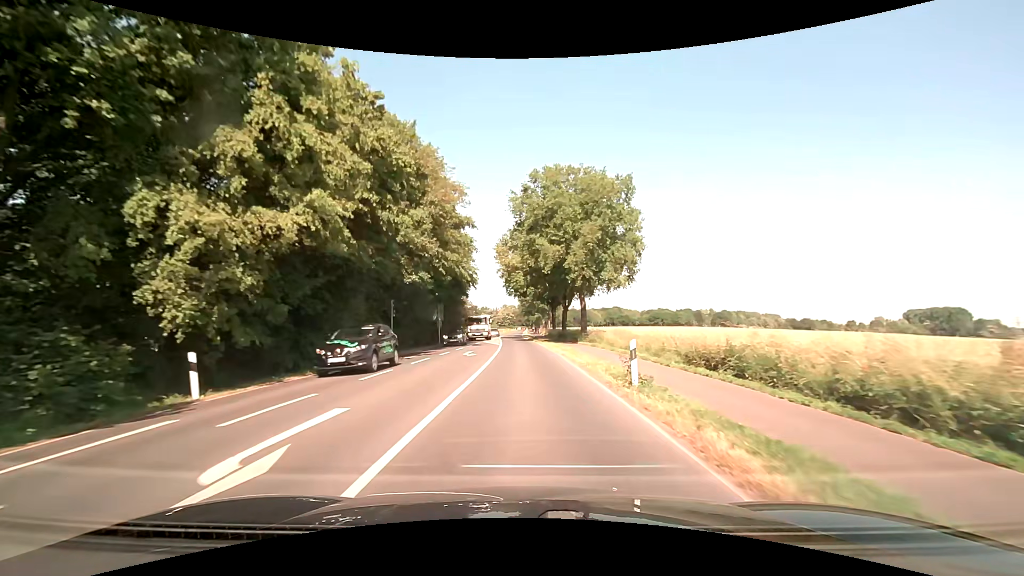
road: secondary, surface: asphalt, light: Day
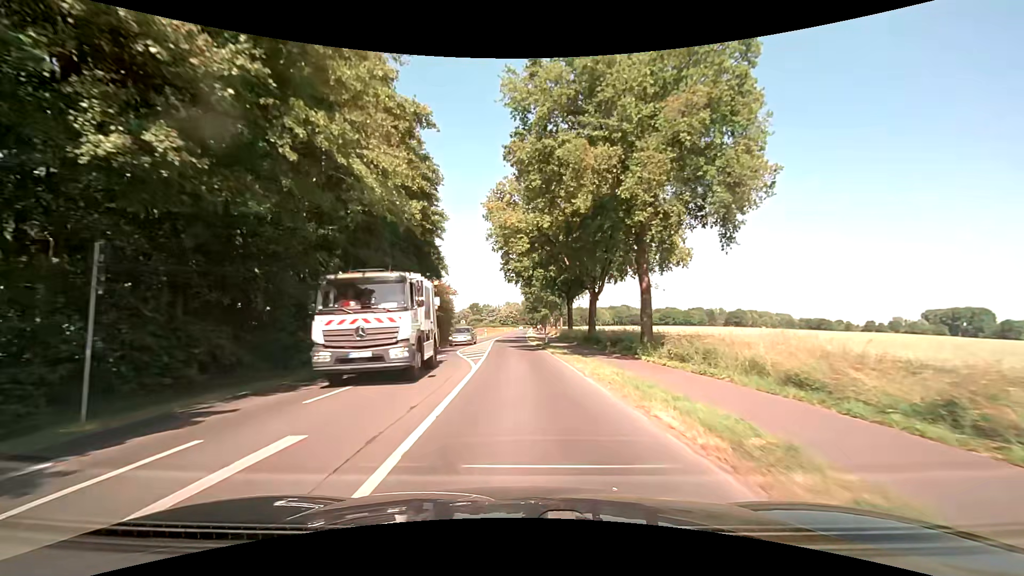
(0.0, +22.4) m; 0°
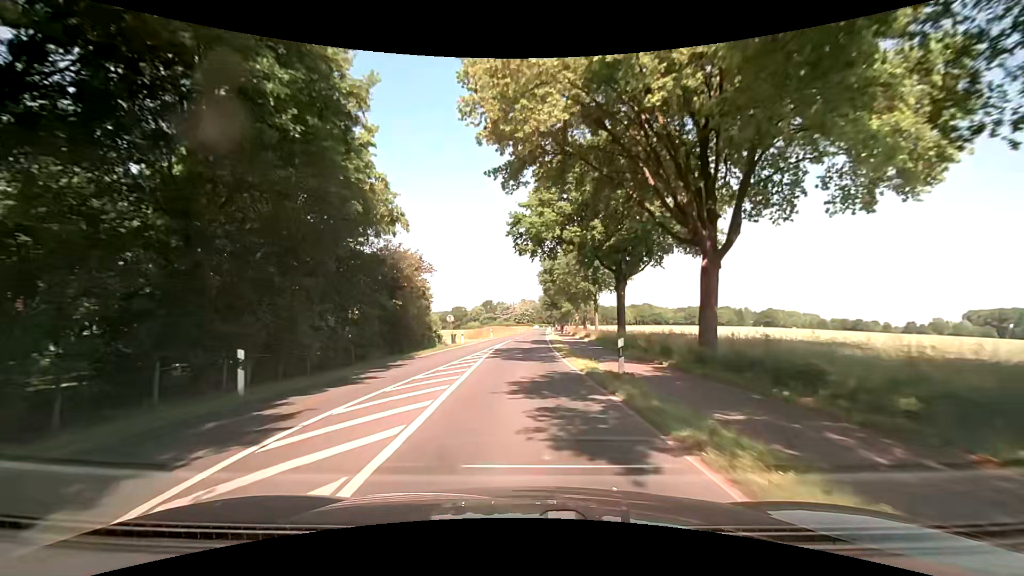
(-0.2, +22.5) m; -2°
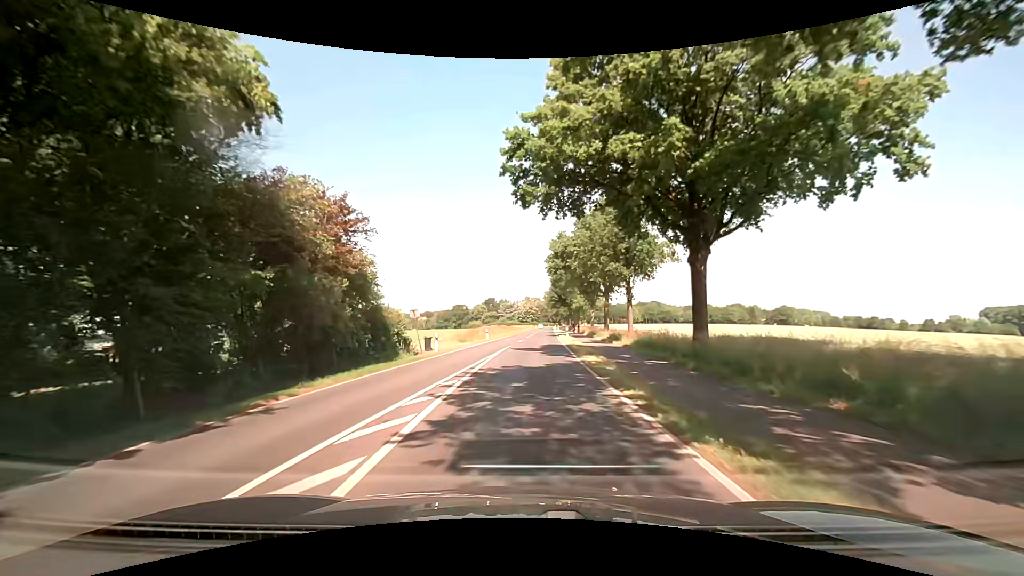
(-0.1, +15.1) m; -1°
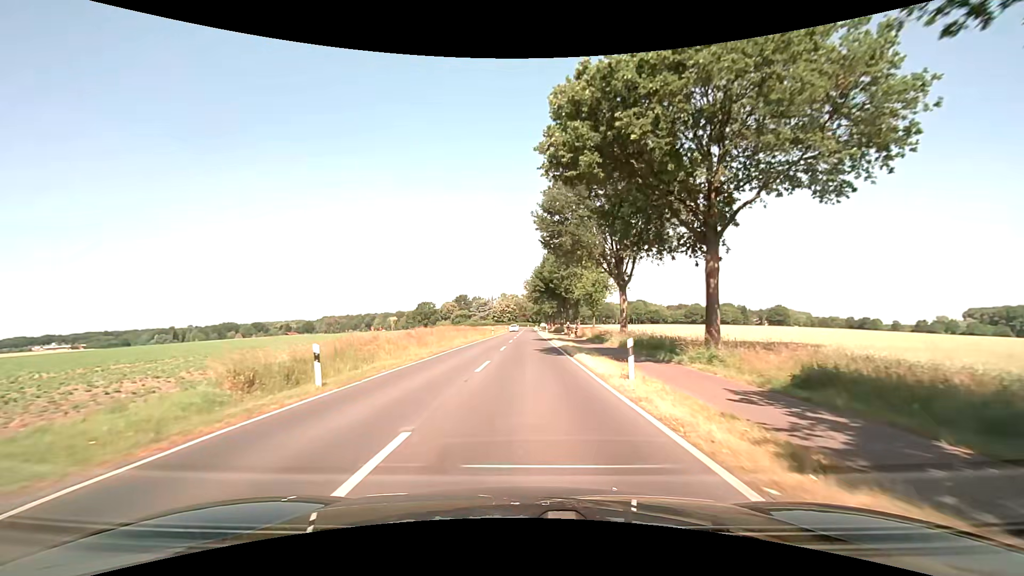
(+1.1, +37.7) m; +3°
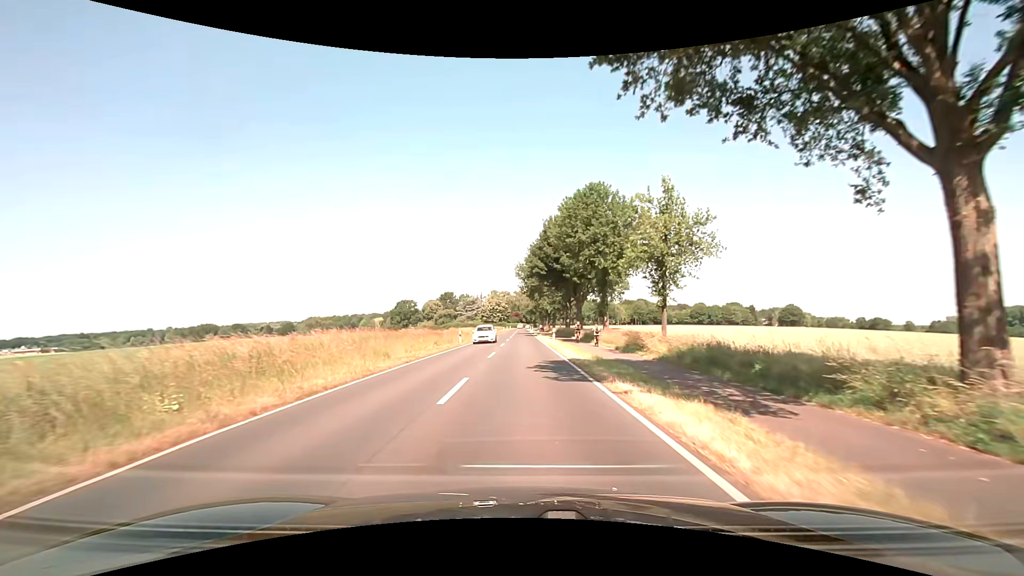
(+0.3, +30.3) m; +1°
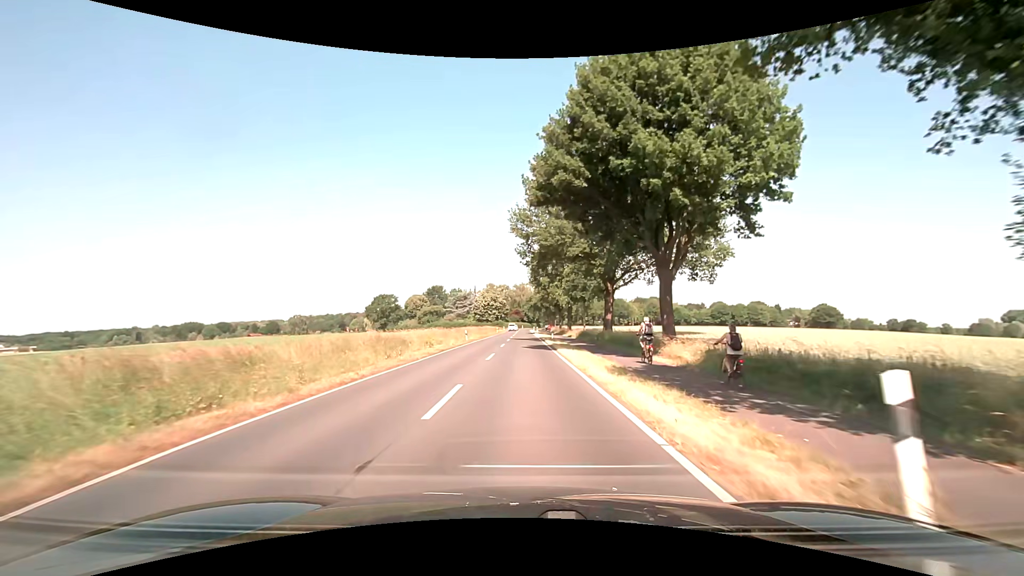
(0.0, +38.0) m; 0°
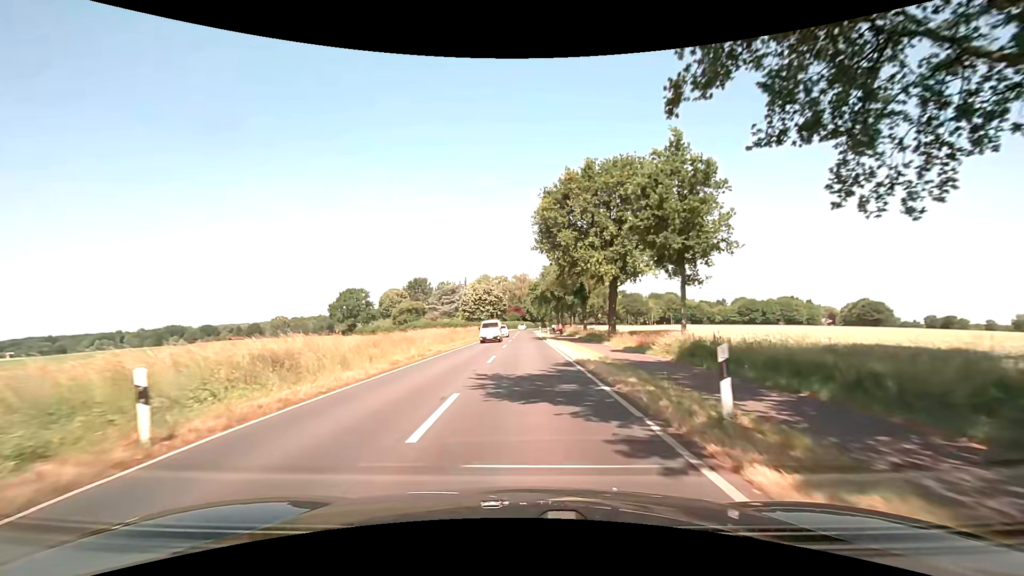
(-0.1, +38.2) m; -1°
(0, +10) (0, +20) (0, +30) (0, +40) (0, +50) (+1, +60) (+1, +70) (+1, +80) (+1, +90) (+1, +100) m
